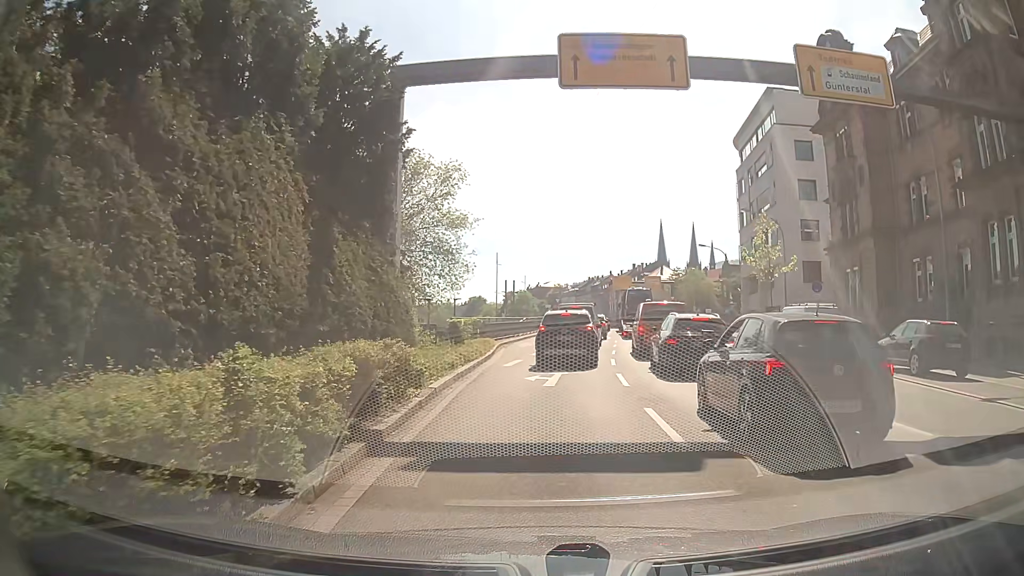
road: primary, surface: asphalt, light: Day
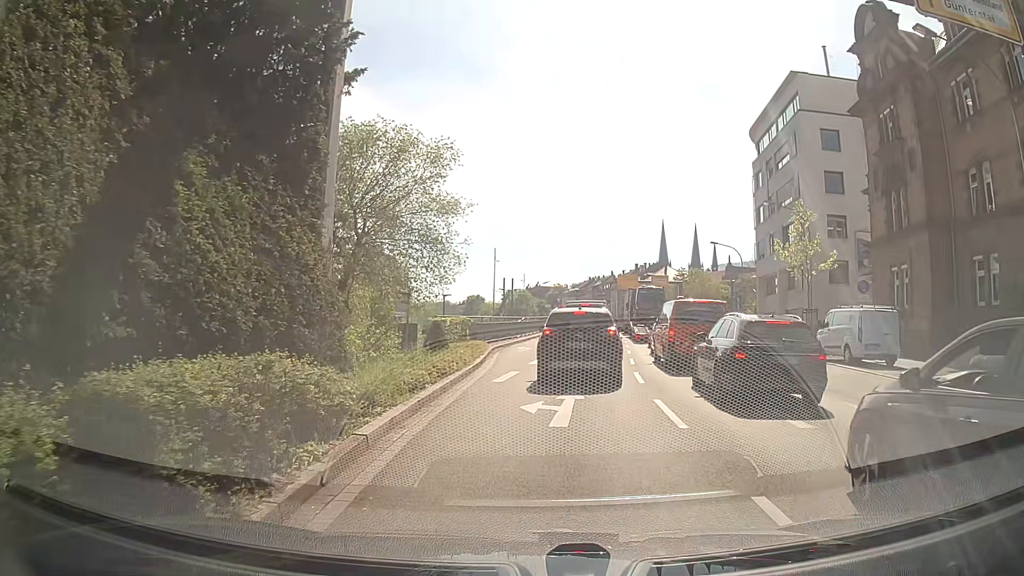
(+0.1, +5.0) m; +2°
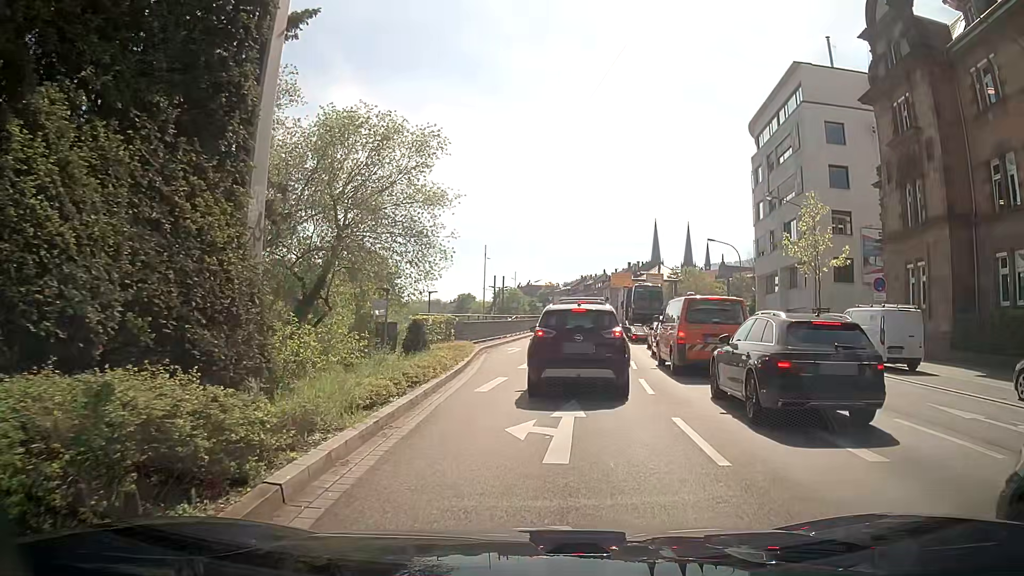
(-0.1, +2.2) m; -1°
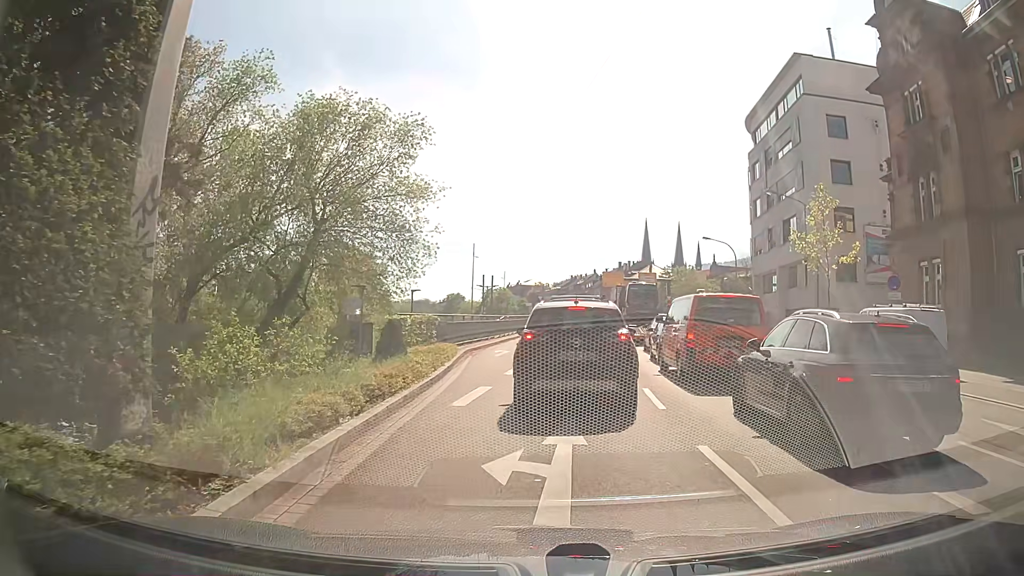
(0.0, +2.0) m; -1°
